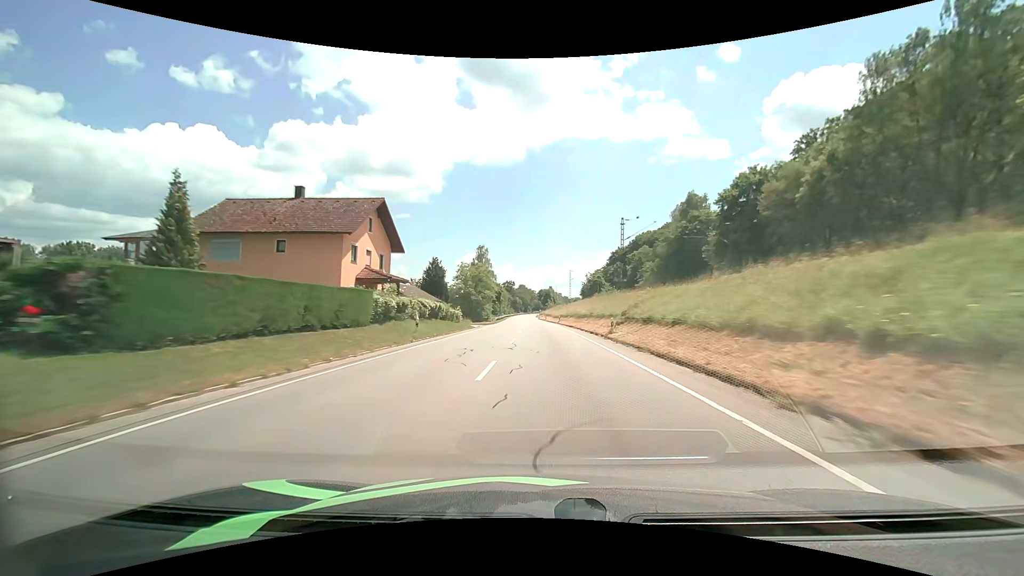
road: primary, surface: asphalt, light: Day
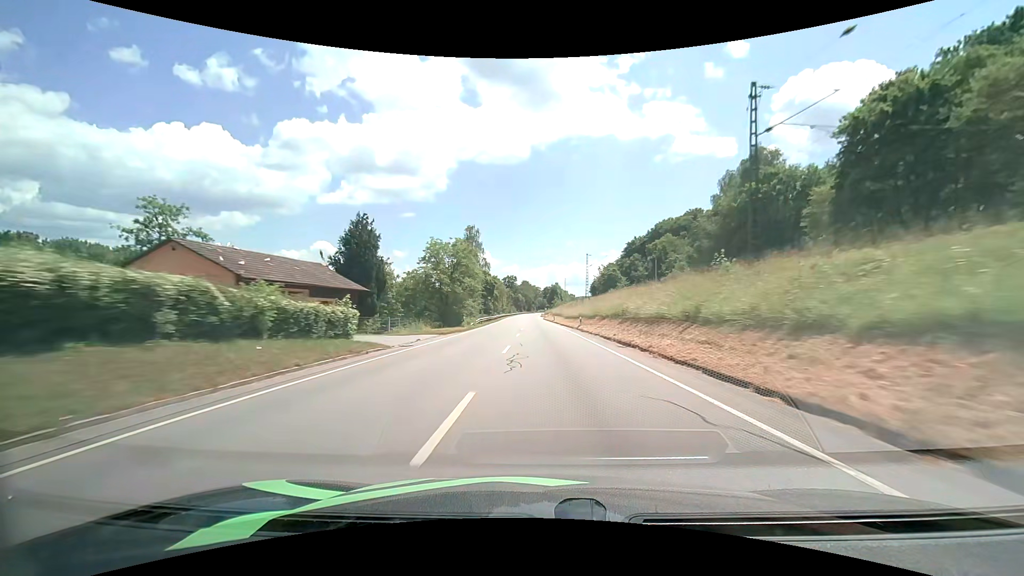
(-0.1, +29.9) m; -1°
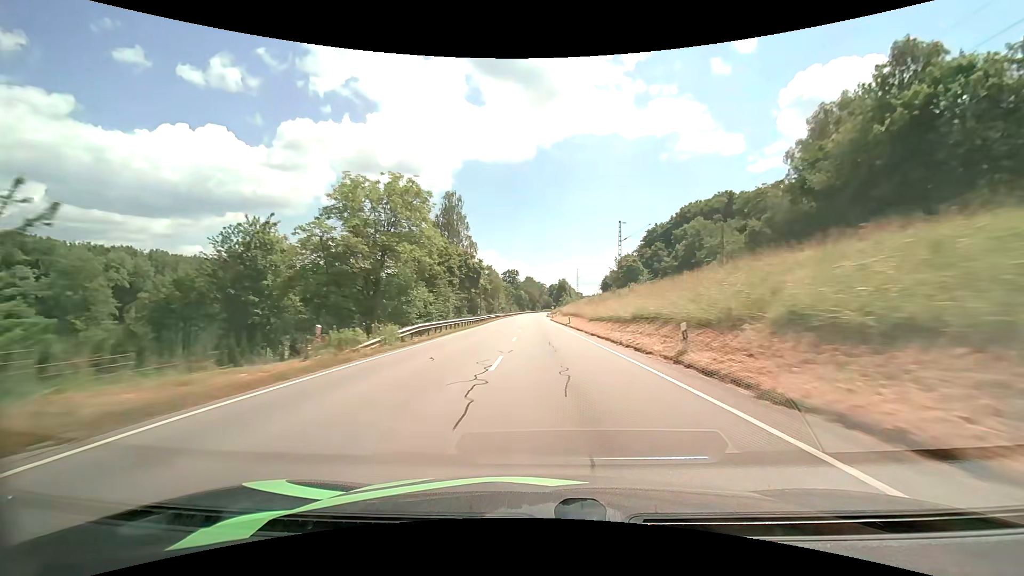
(-0.1, +29.7) m; 0°
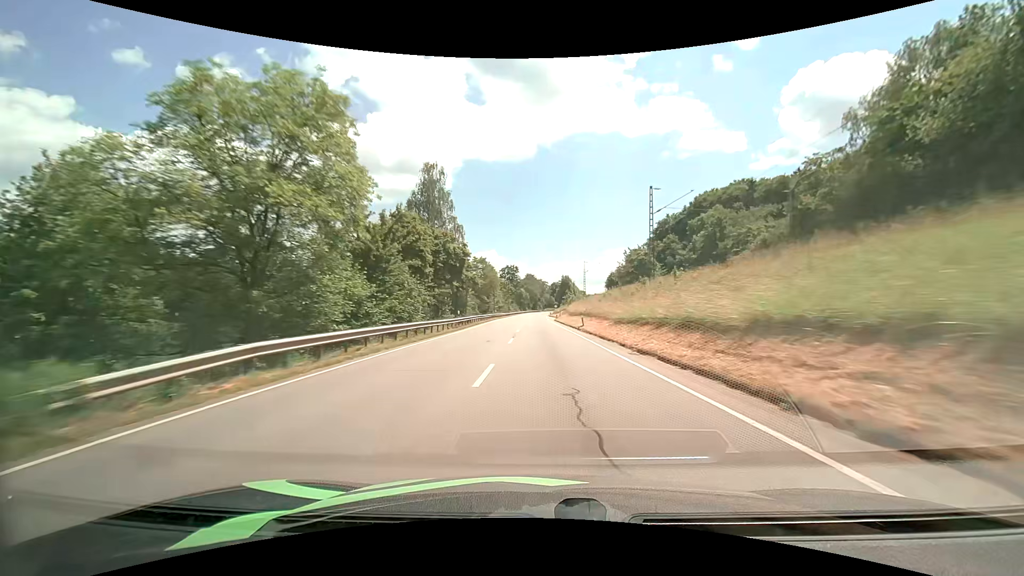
(0.0, +14.8) m; 0°
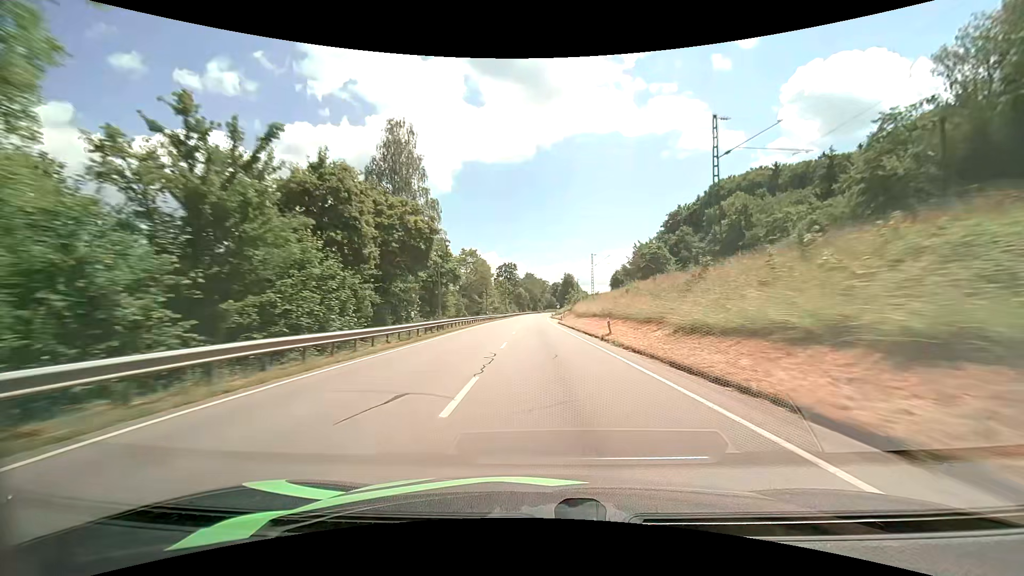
(0.0, +14.8) m; 0°
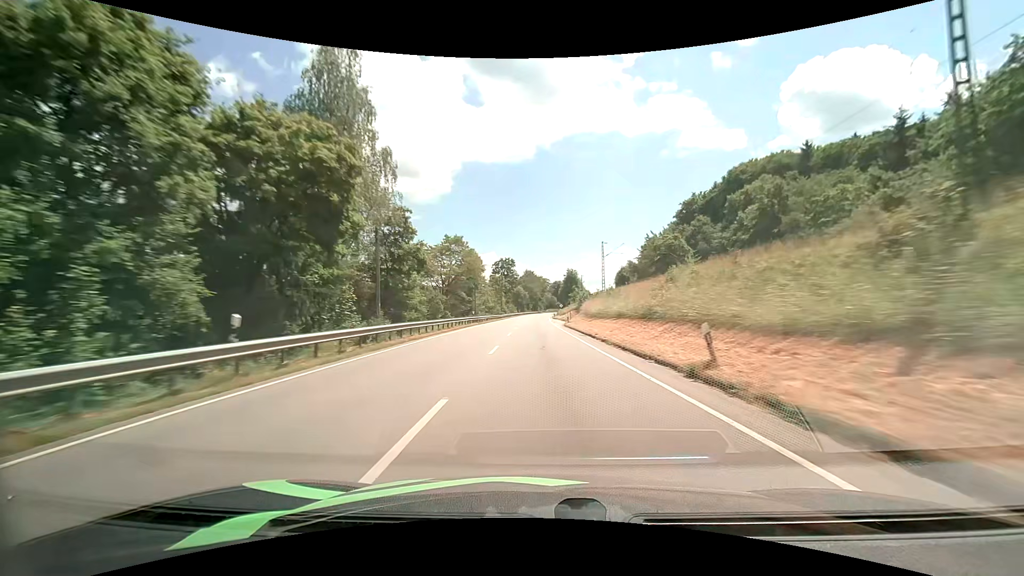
(0.0, +14.8) m; 0°
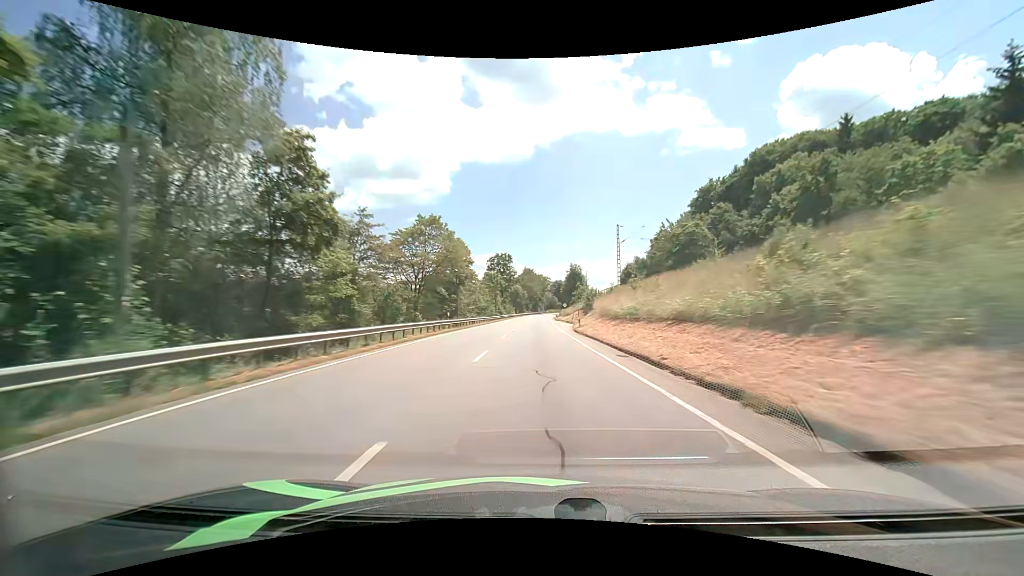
(0.0, +14.8) m; 0°
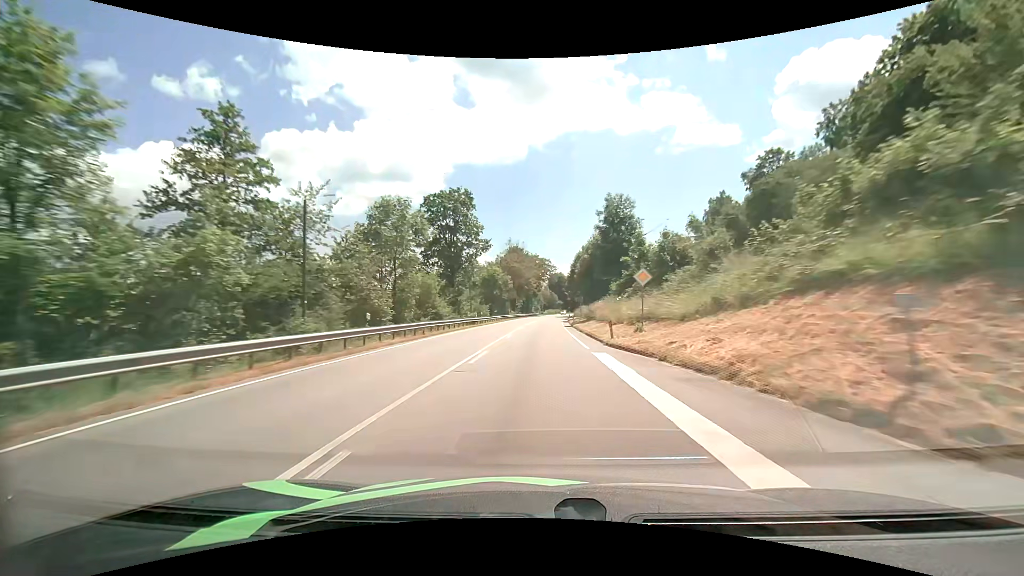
(+0.3, +74.0) m; 0°
(0, +10) (0, +20) (0, +30) (0, +40) (+1, +50) (+1, +60) (+1, +70) (+2, +80) (+3, +90) (+3, +100) m
